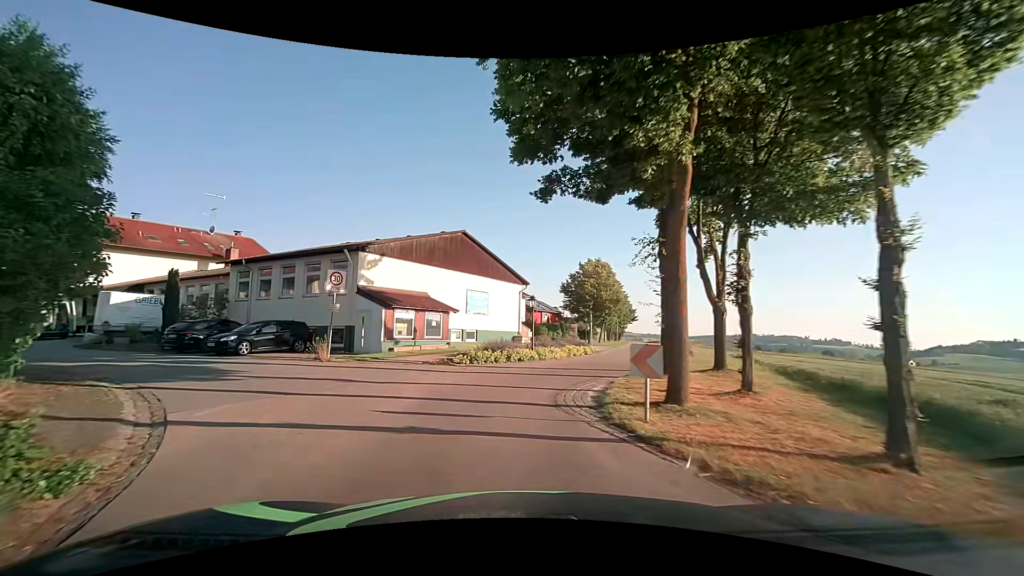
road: tertiary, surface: asphalt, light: Day
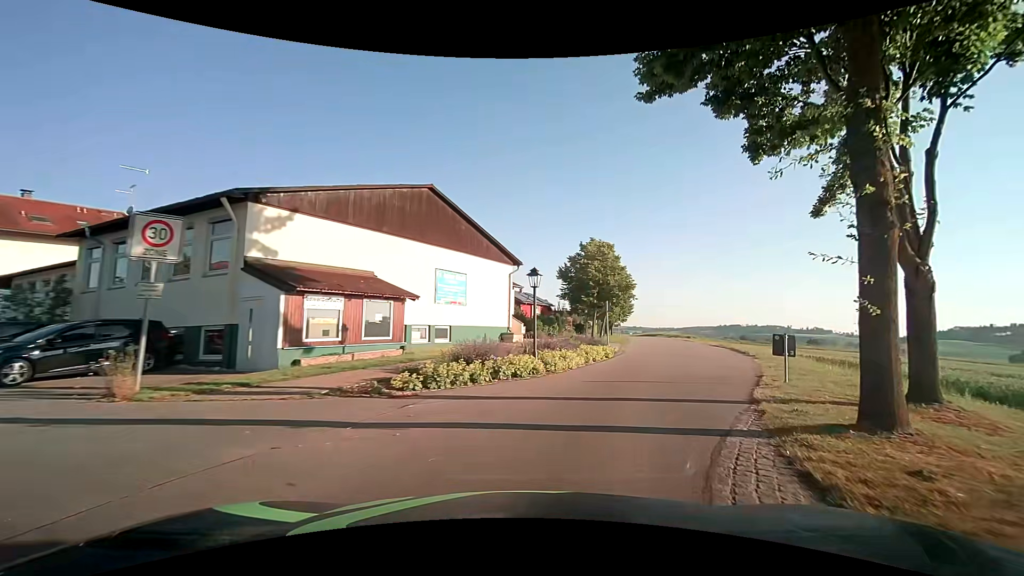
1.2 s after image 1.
(-0.2, +9.1) m; +3°
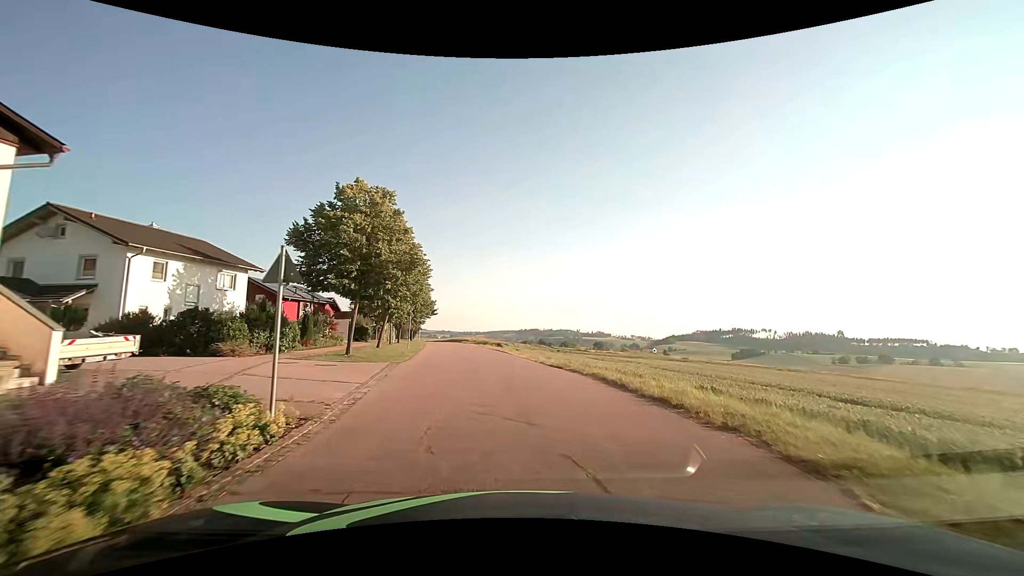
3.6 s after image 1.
(+3.9, +17.3) m; +20°
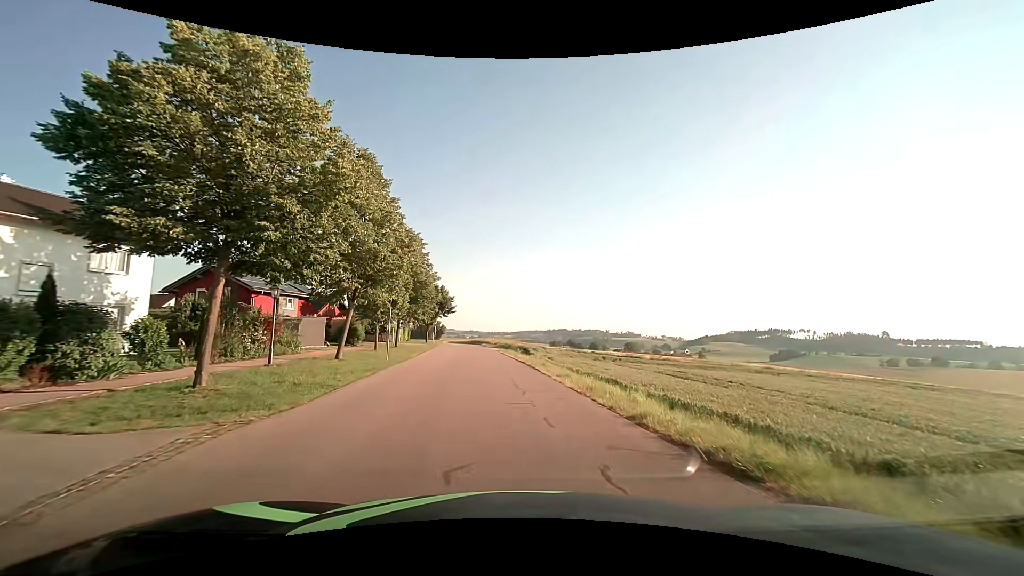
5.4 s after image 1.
(-0.2, +13.4) m; -3°
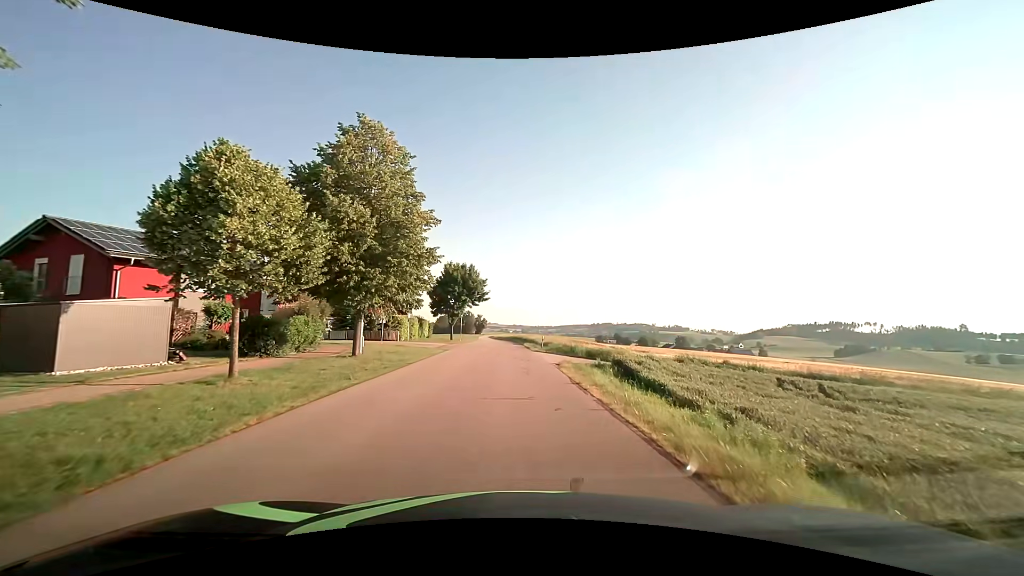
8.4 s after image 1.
(-1.2, +22.4) m; -5°
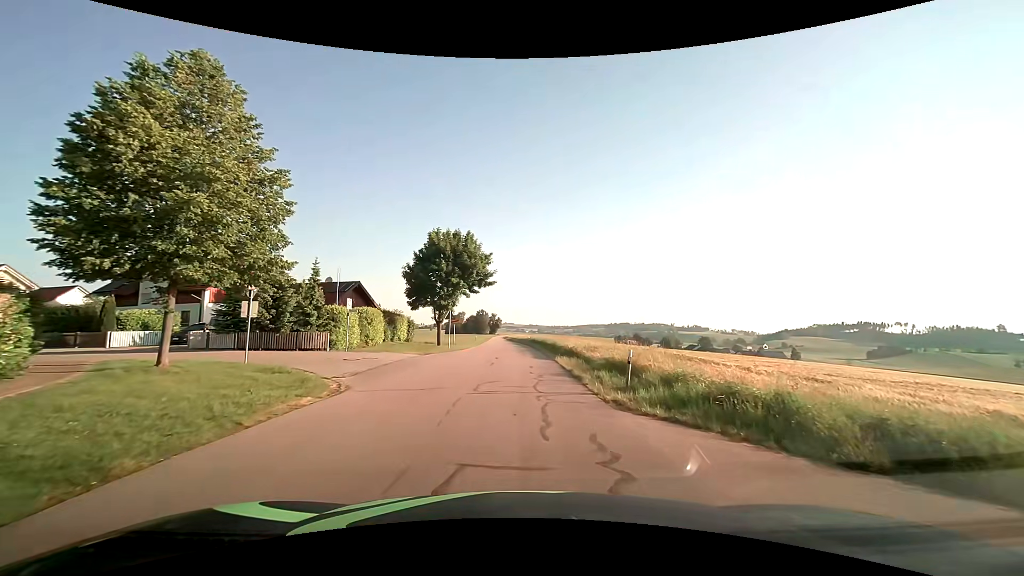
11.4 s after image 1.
(-0.3, +22.8) m; -2°
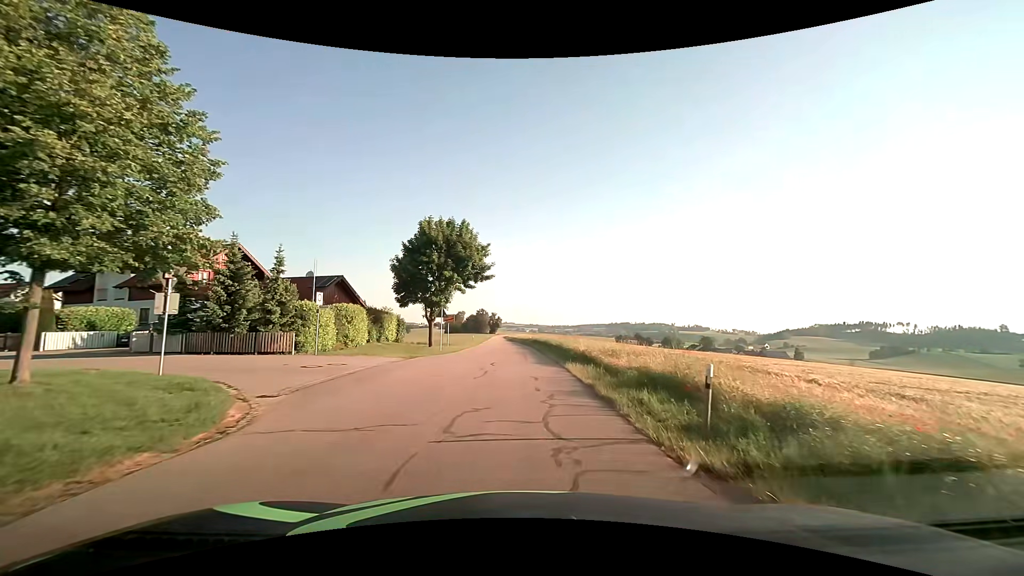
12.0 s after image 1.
(0.0, +4.5) m; 0°
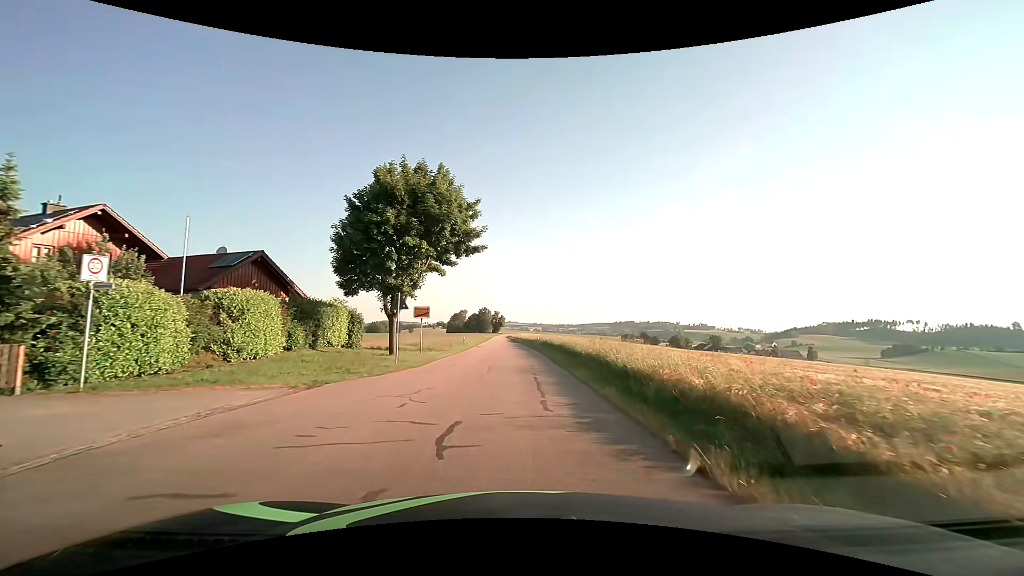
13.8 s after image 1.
(-0.1, +13.6) m; -1°
(0, +10) (0, +20) (0, +30) (0, +40) (0, +50) (-1, +60) (-1, +70) (-1, +80) (-2, +90) (-2, +100) m
